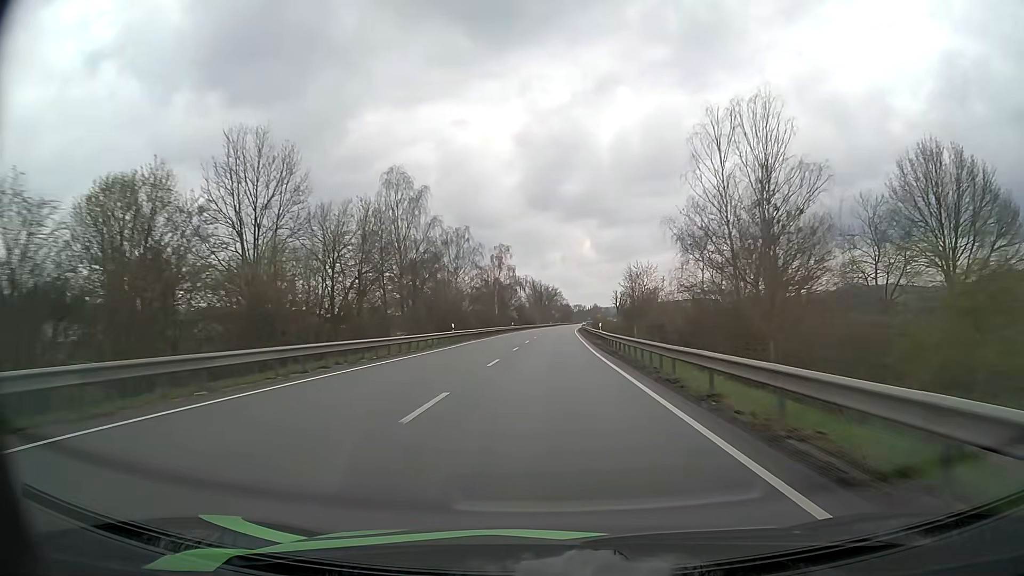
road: primary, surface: asphalt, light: Day
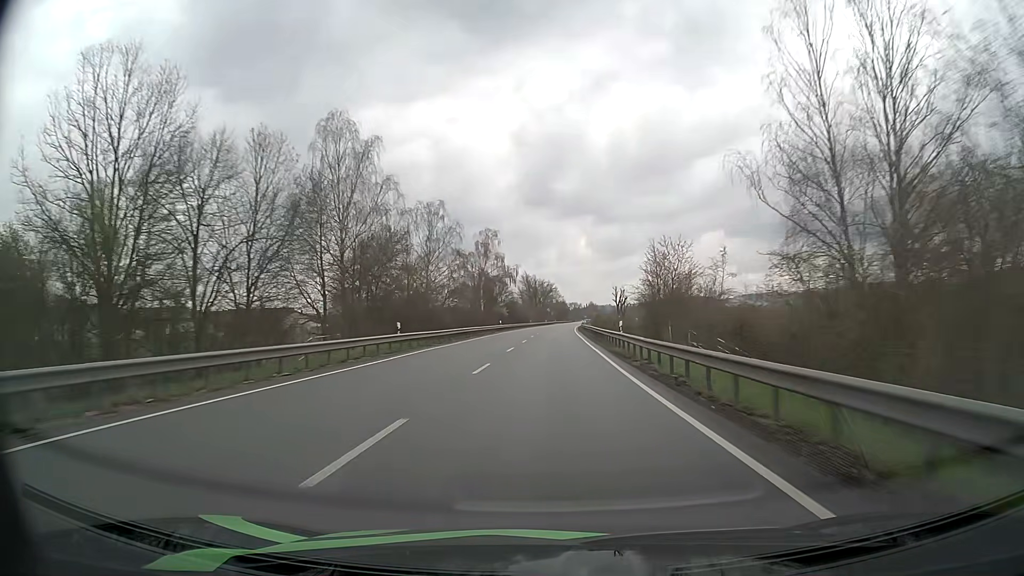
(+0.1, +15.8) m; 0°
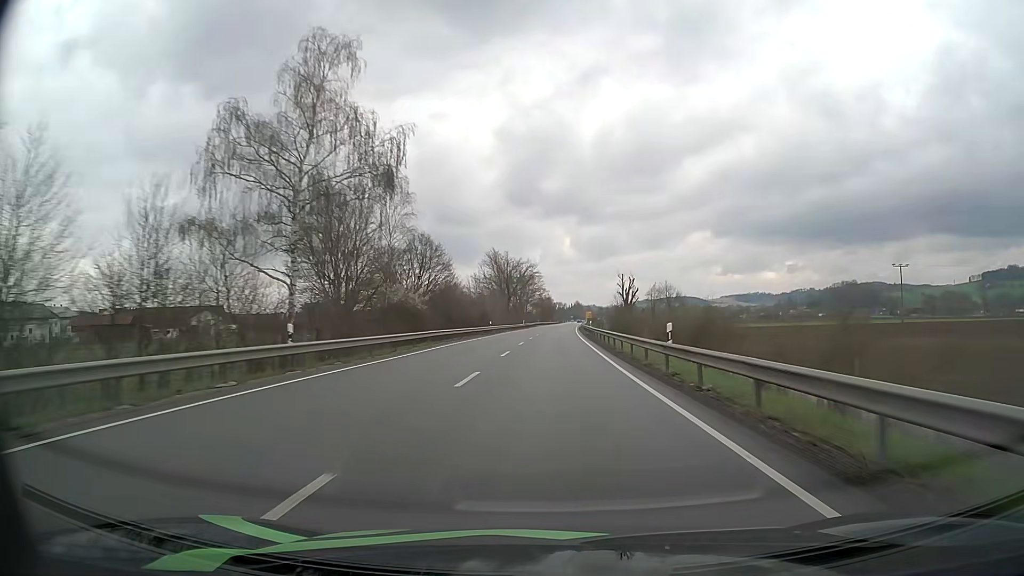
(+0.7, +63.4) m; +1°
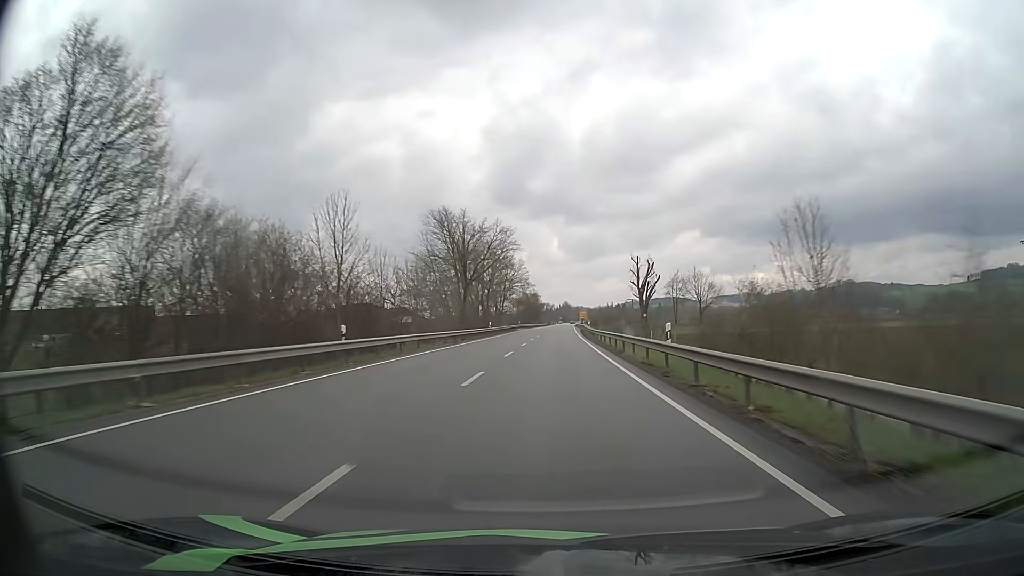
(+0.4, +47.5) m; +1°
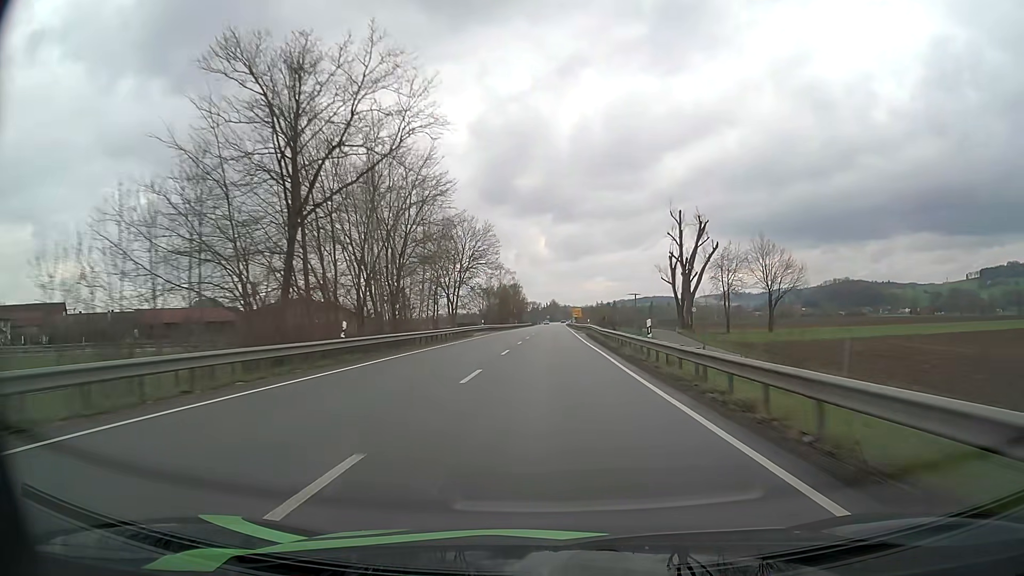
(+0.5, +47.6) m; +1°
